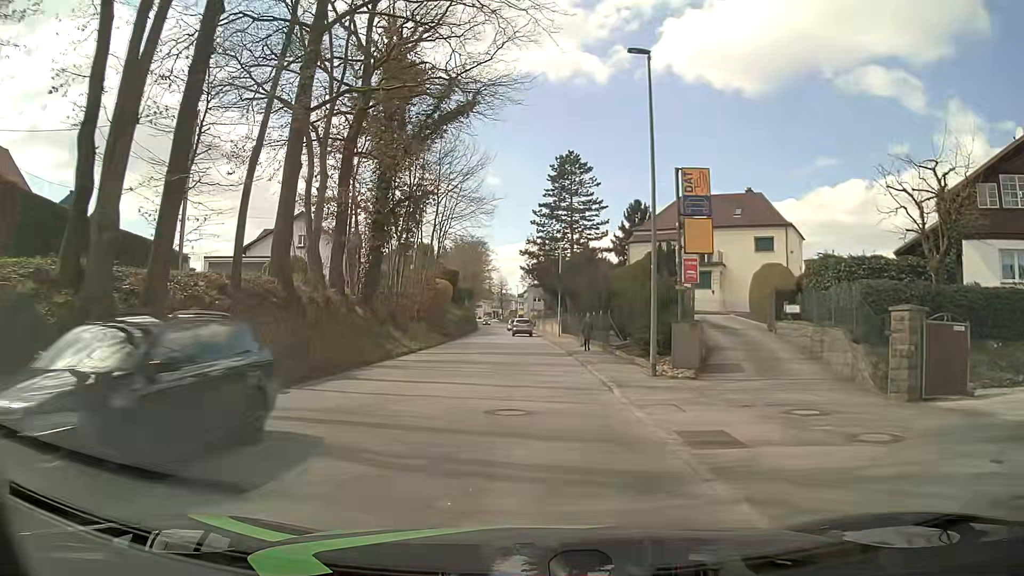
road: tertiary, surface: asphalt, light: Day
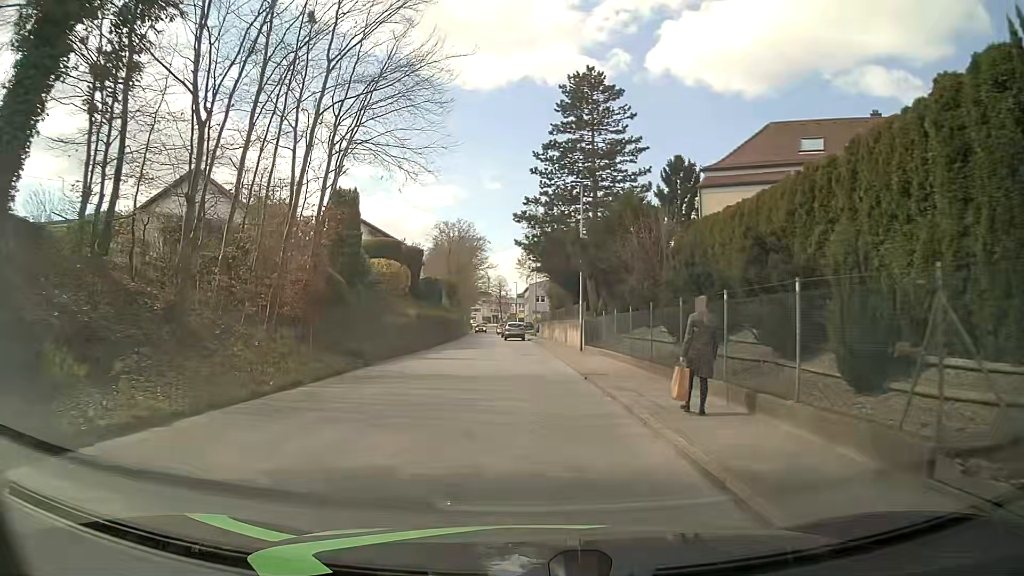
(0.0, +23.5) m; 0°
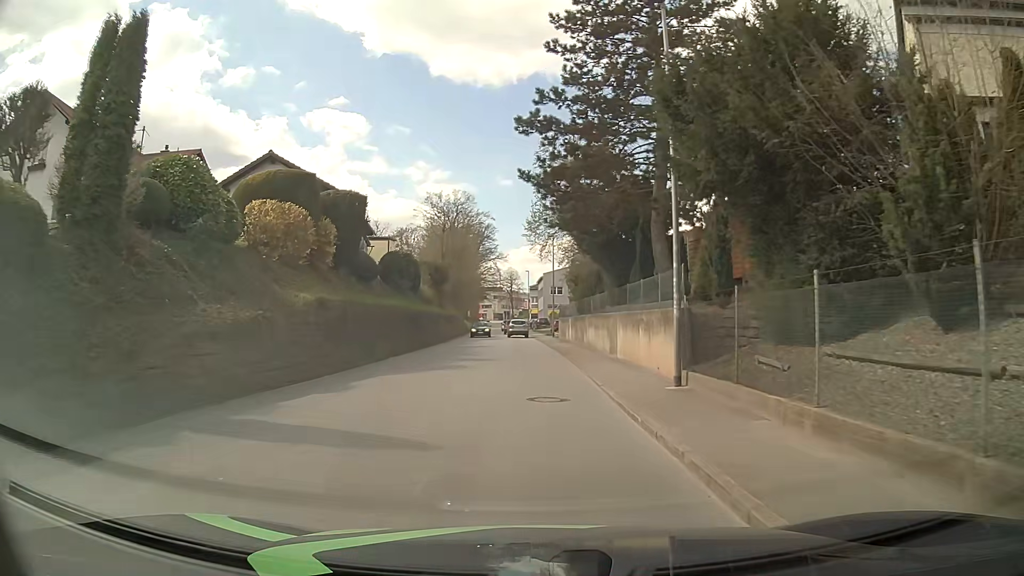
(0.0, +19.0) m; 0°
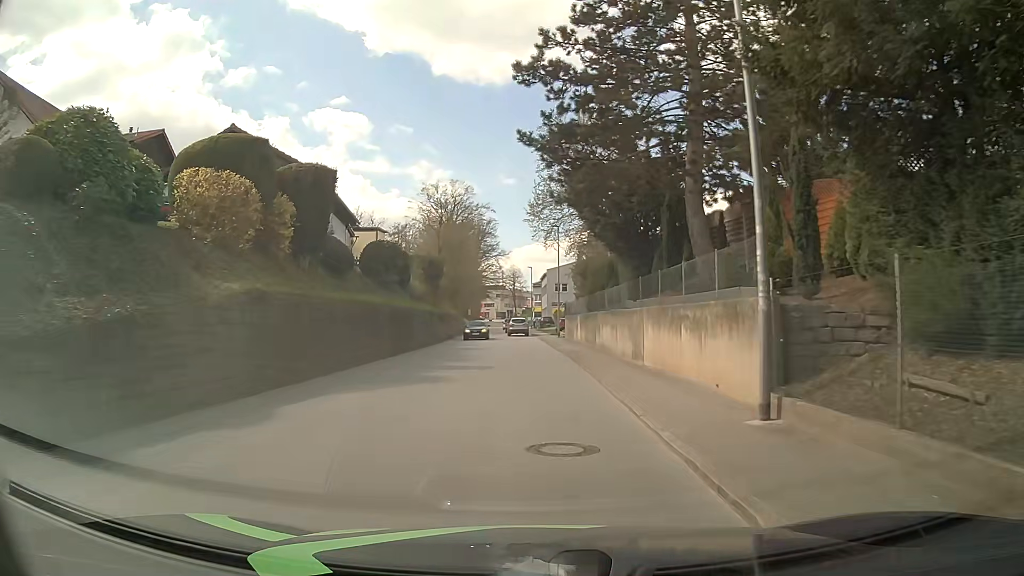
(0.0, +4.8) m; -1°
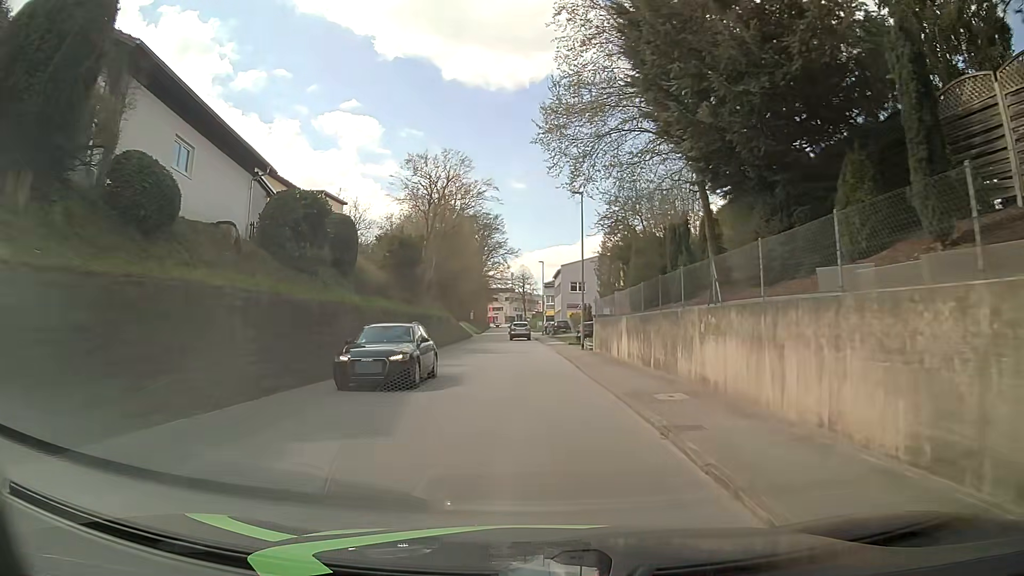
(0.0, +14.4) m; -1°
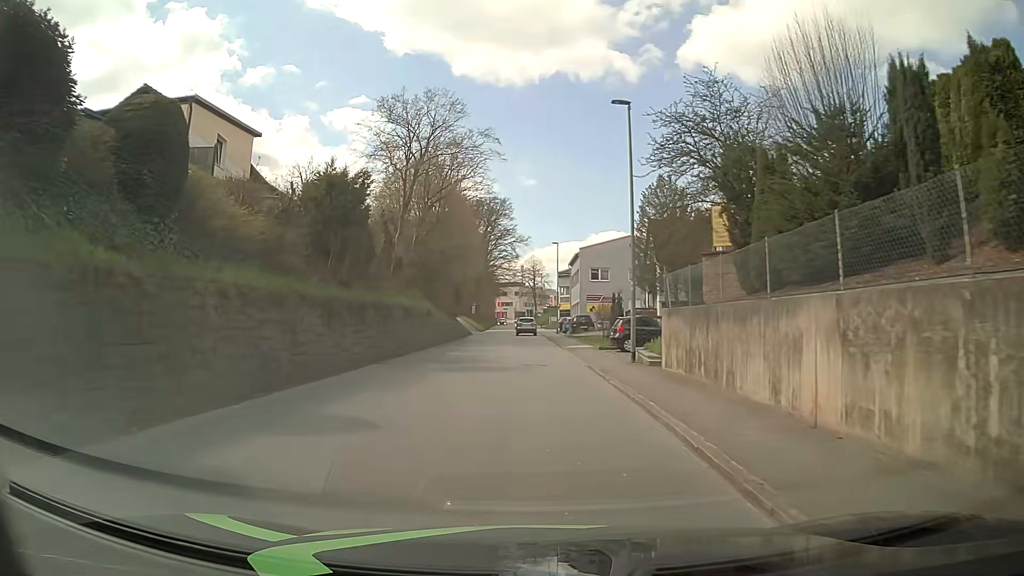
(+0.1, +14.3) m; +1°
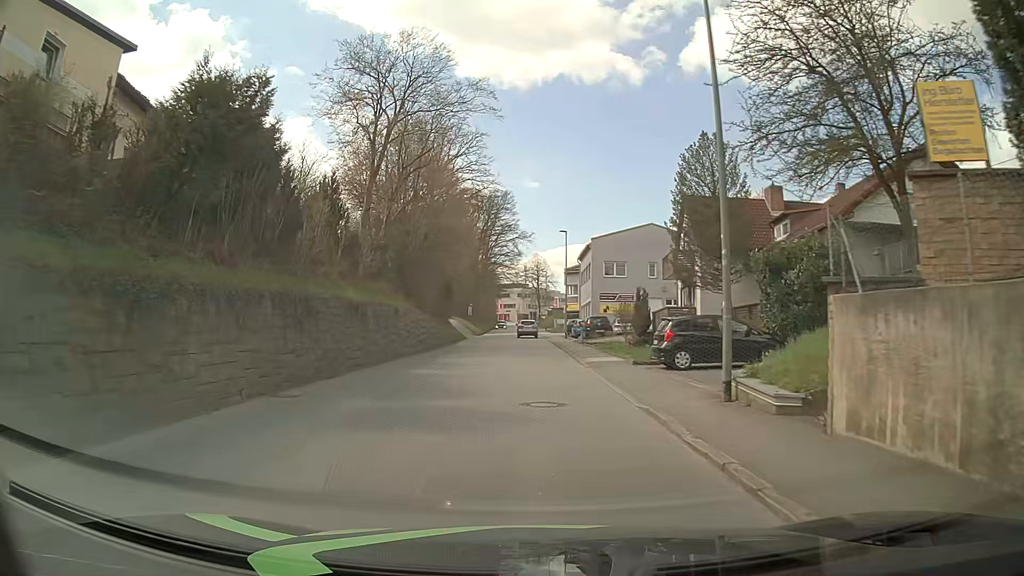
(-0.2, +9.6) m; -2°
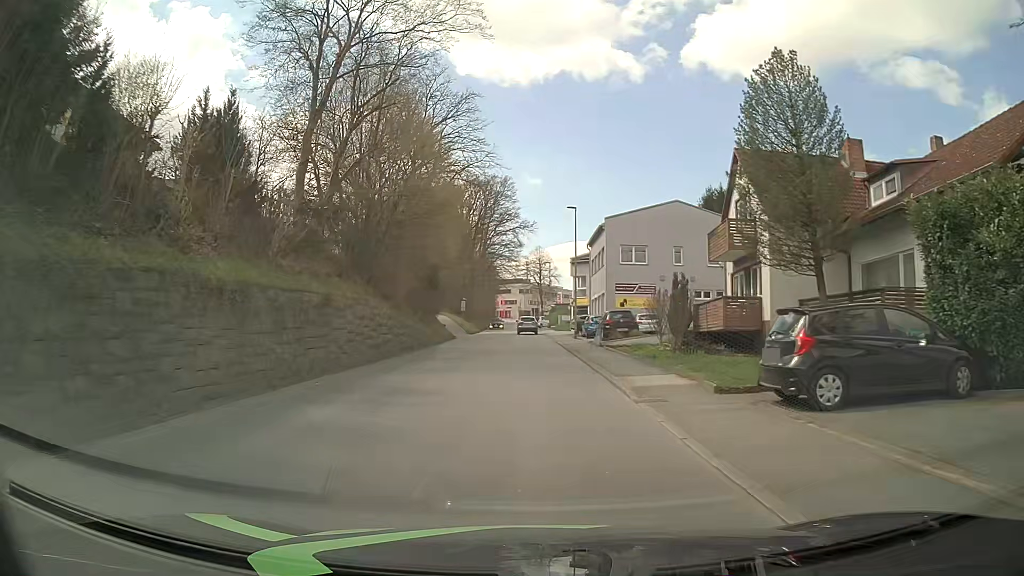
(+0.1, +9.5) m; +1°
(0, +10) (0, +20) (0, +30) (0, +40) (0, +50) (0, +60) (-1, +70) (-1, +80) (-1, +90) (-1, +100) m
